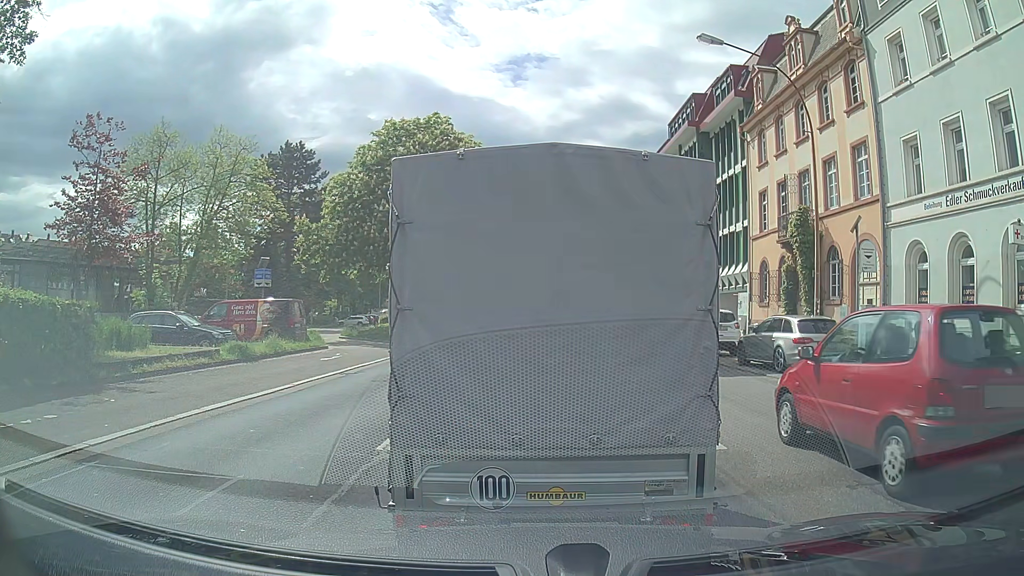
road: primary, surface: asphalt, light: Day
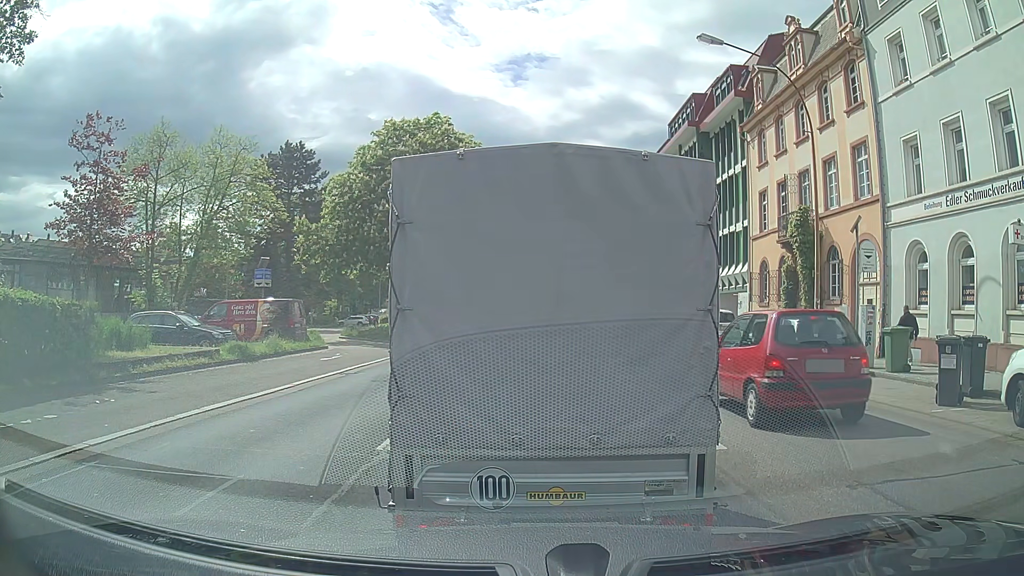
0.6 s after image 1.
(0.0, 0.0) m; 0°
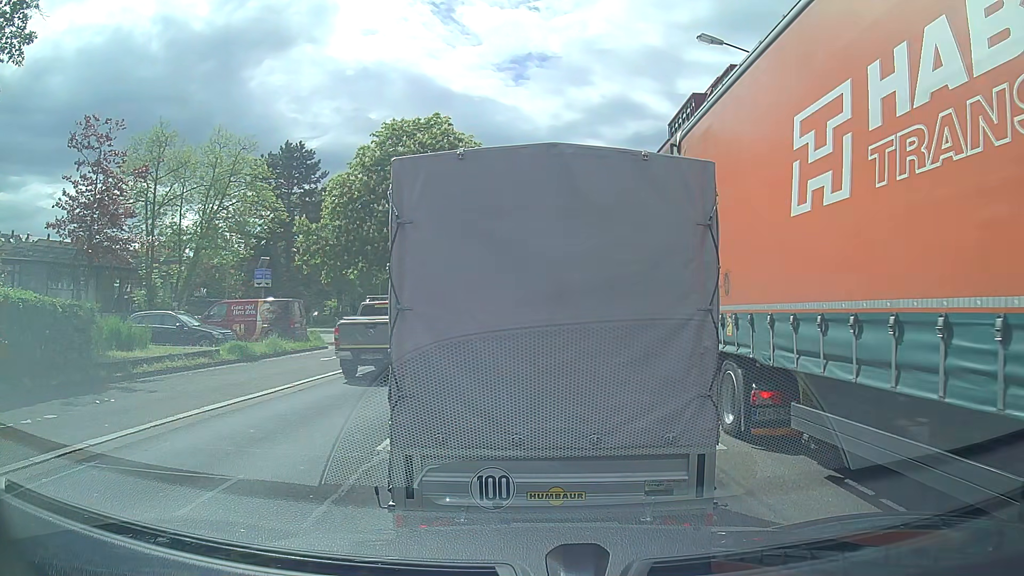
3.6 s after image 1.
(0.0, 0.0) m; 0°
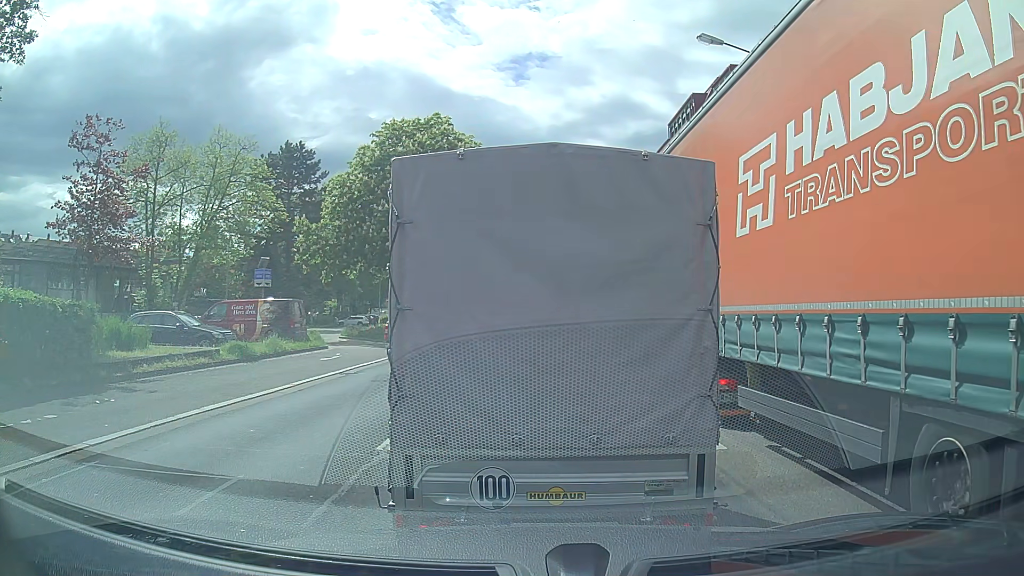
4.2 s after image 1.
(0.0, 0.0) m; 0°
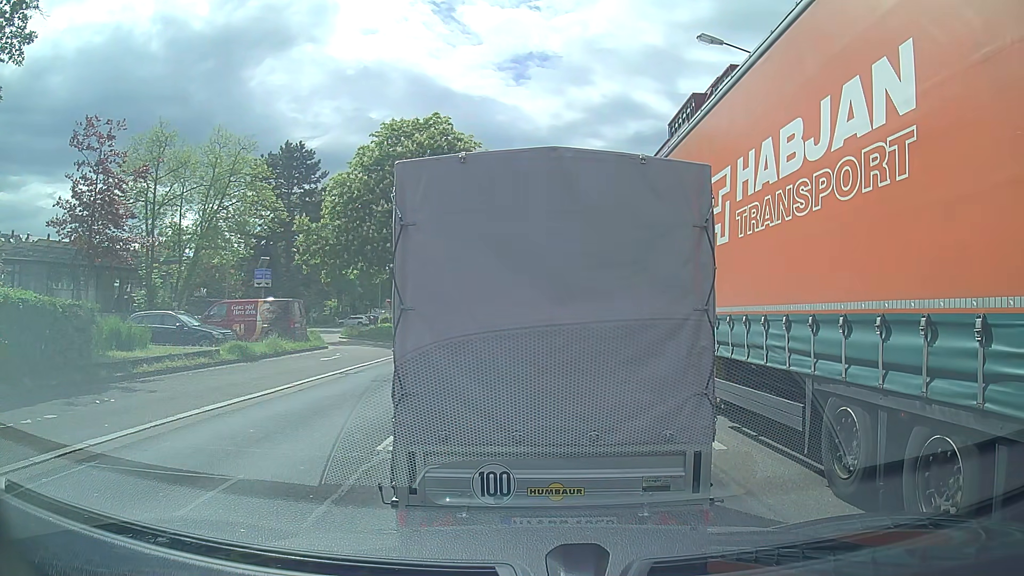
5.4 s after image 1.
(0.0, 0.0) m; 0°
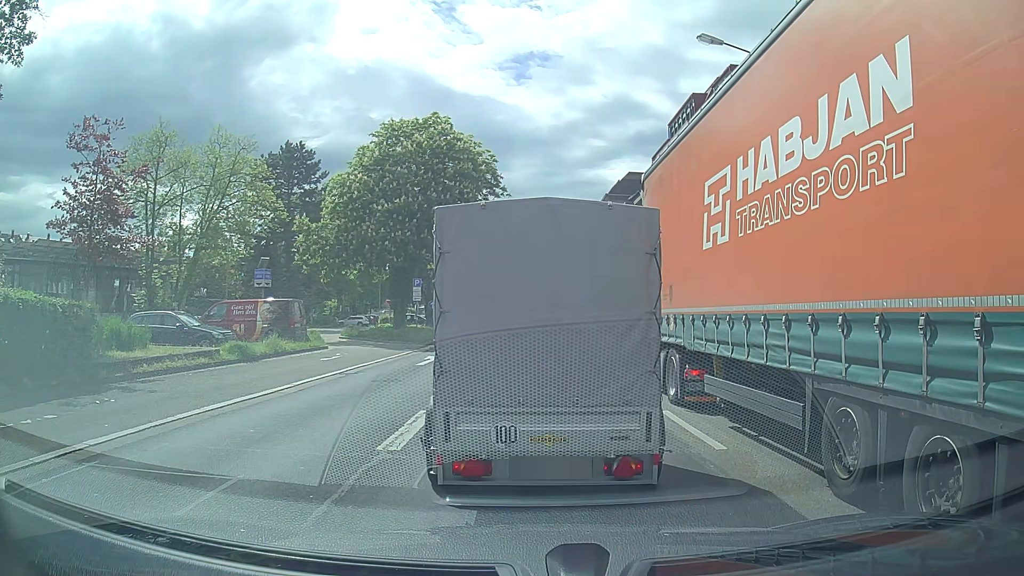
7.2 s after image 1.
(0.0, 0.0) m; 0°
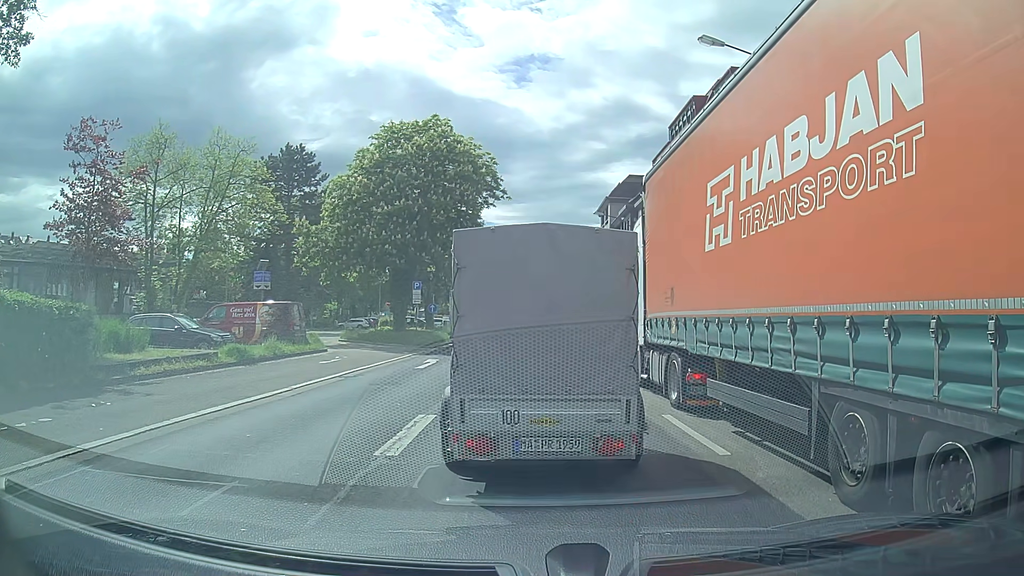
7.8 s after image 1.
(0.0, +0.1) m; 0°
